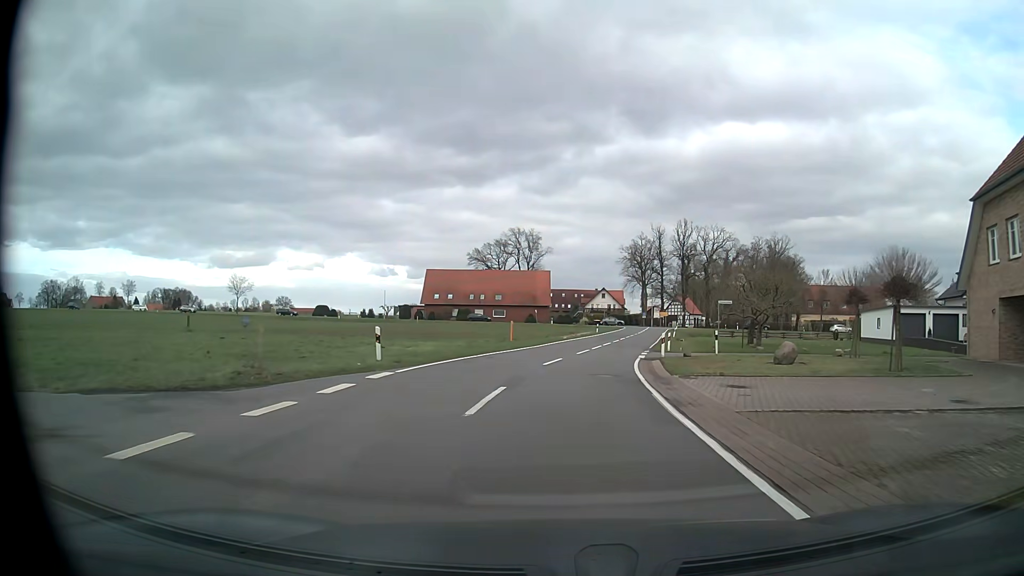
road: tertiary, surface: asphalt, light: Day
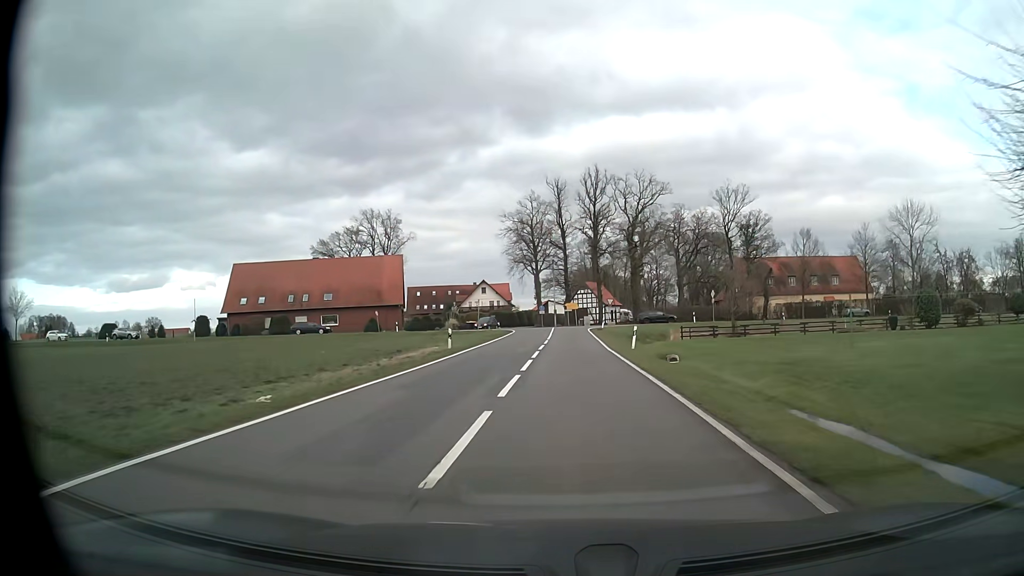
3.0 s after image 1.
(+3.8, +41.9) m; +9°
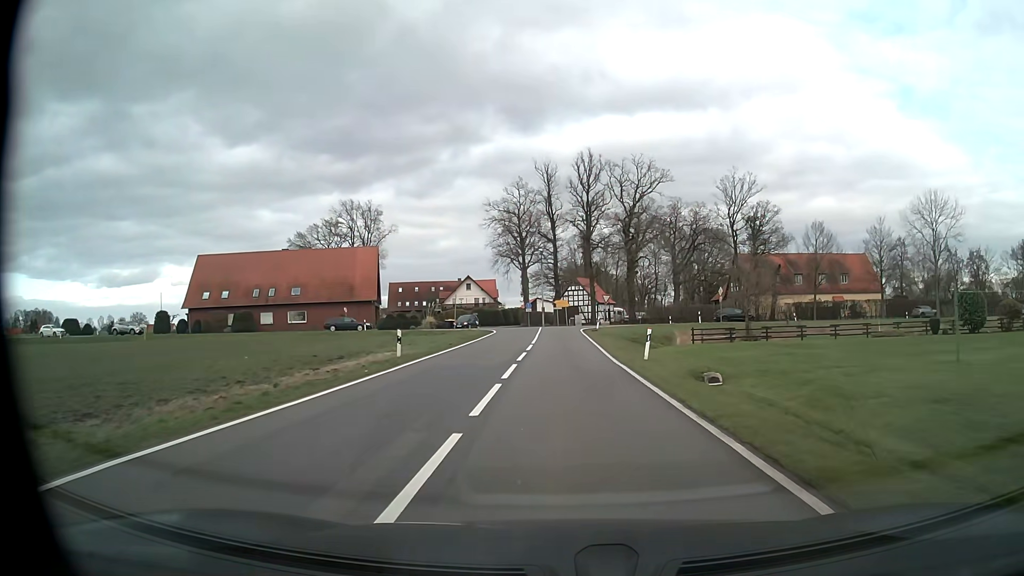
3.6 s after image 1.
(+0.1, +7.9) m; +1°
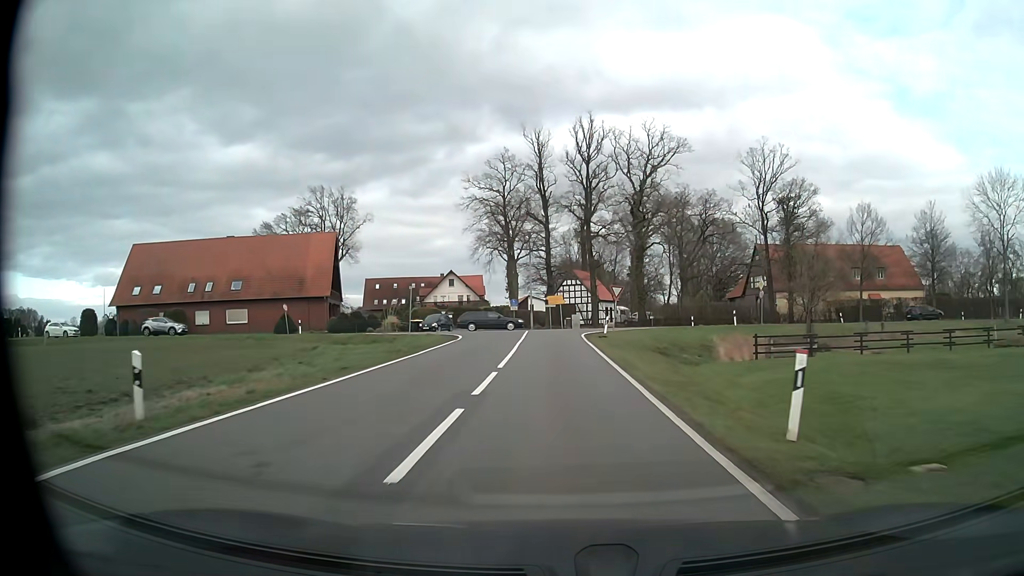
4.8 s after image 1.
(0.0, +14.6) m; 0°
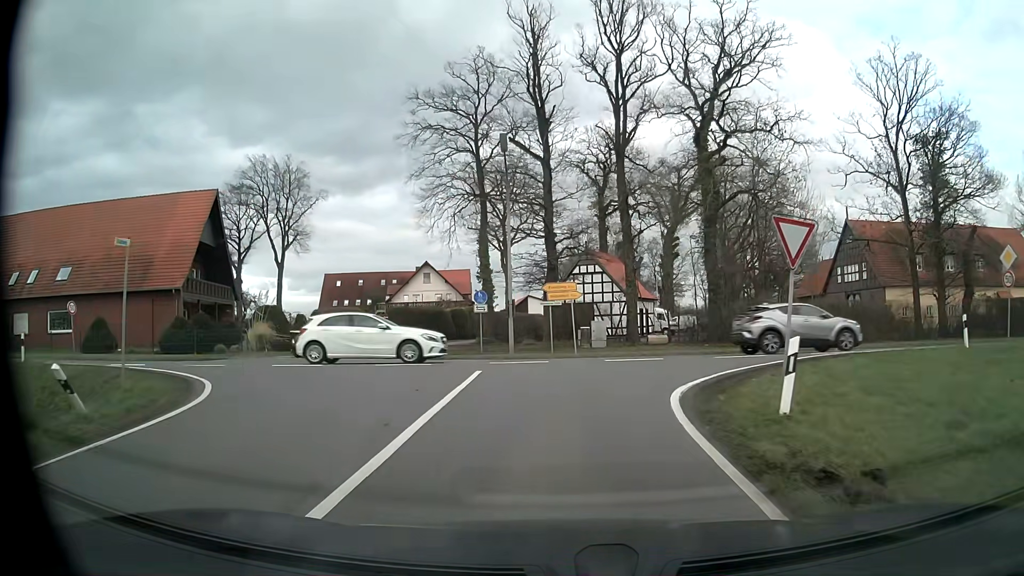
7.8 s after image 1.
(0.0, +28.1) m; 0°
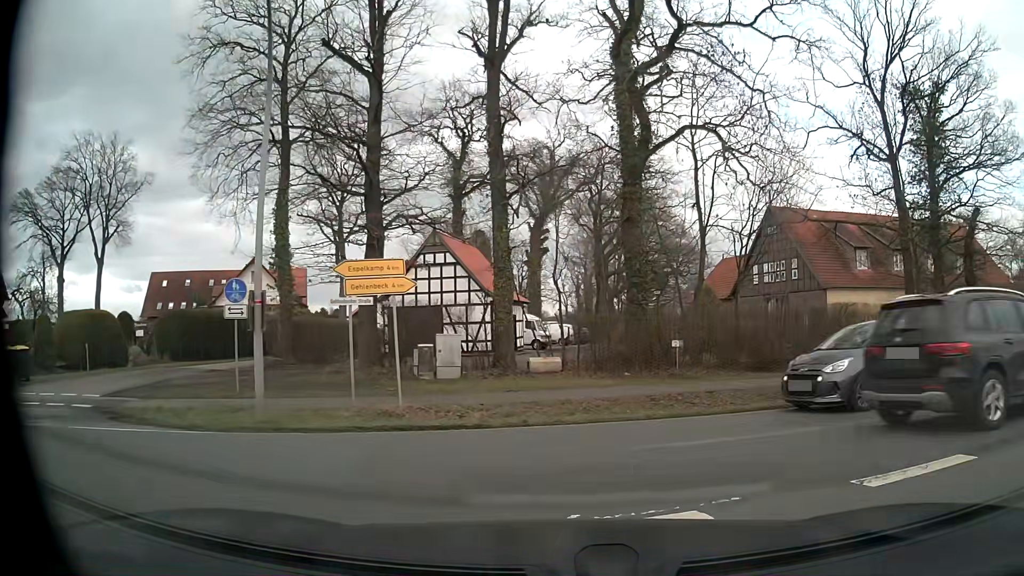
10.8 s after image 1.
(+0.3, +13.3) m; +12°
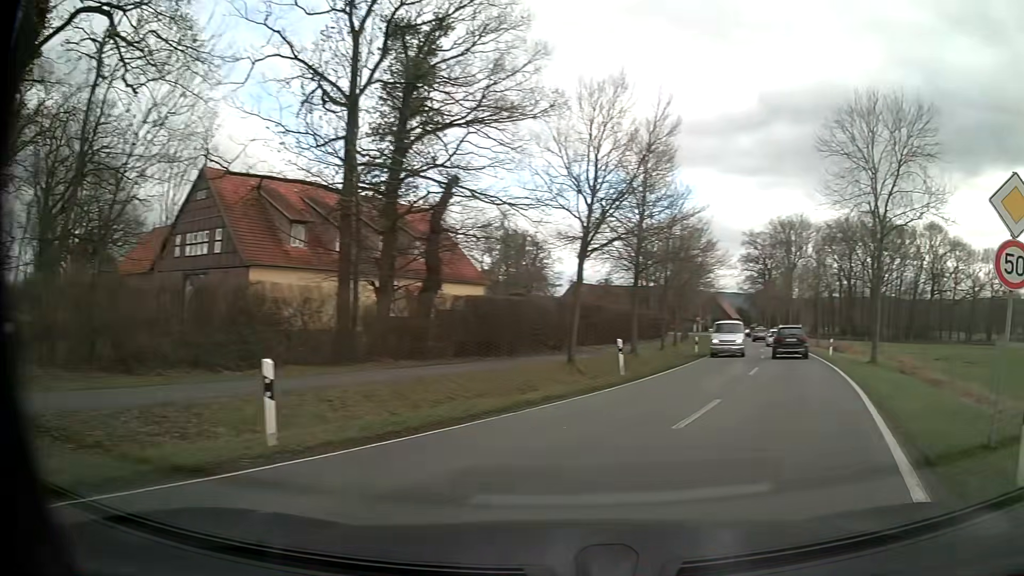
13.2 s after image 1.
(+3.1, +7.5) m; +45°
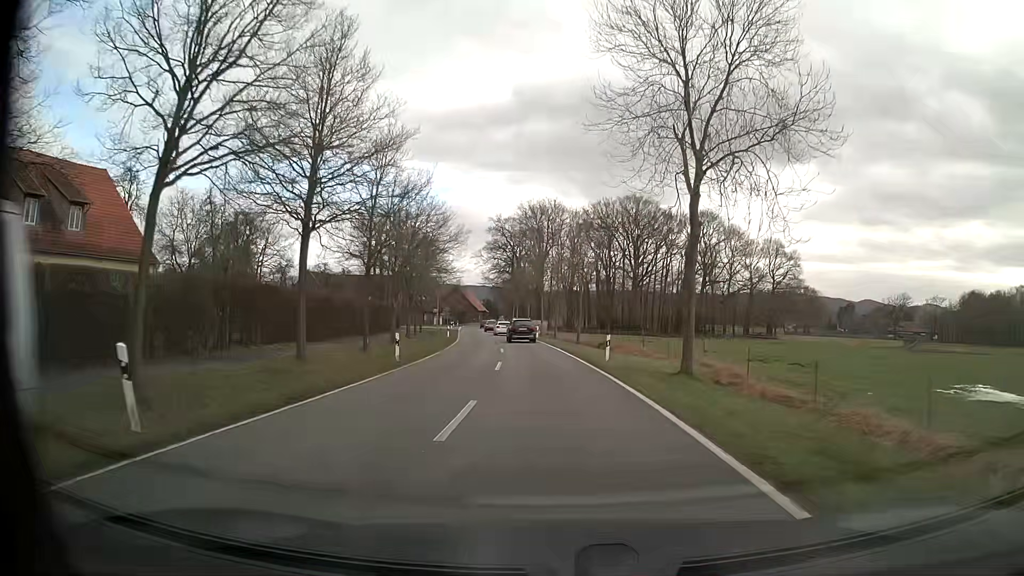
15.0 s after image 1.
(+4.4, +13.4) m; +23°
(0, +10) (0, +20) (-1, +30) (-2, +40) (-3, +50) (-4, +60) (-6, +70) (-7, +80) (-9, +89) (-10, +99) m
